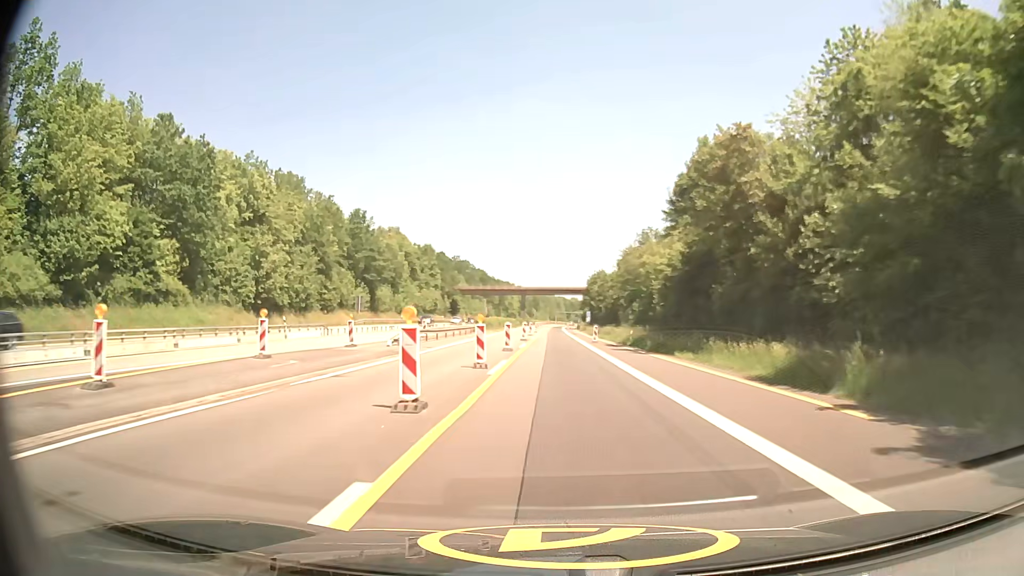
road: motorway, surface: asphalt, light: Day
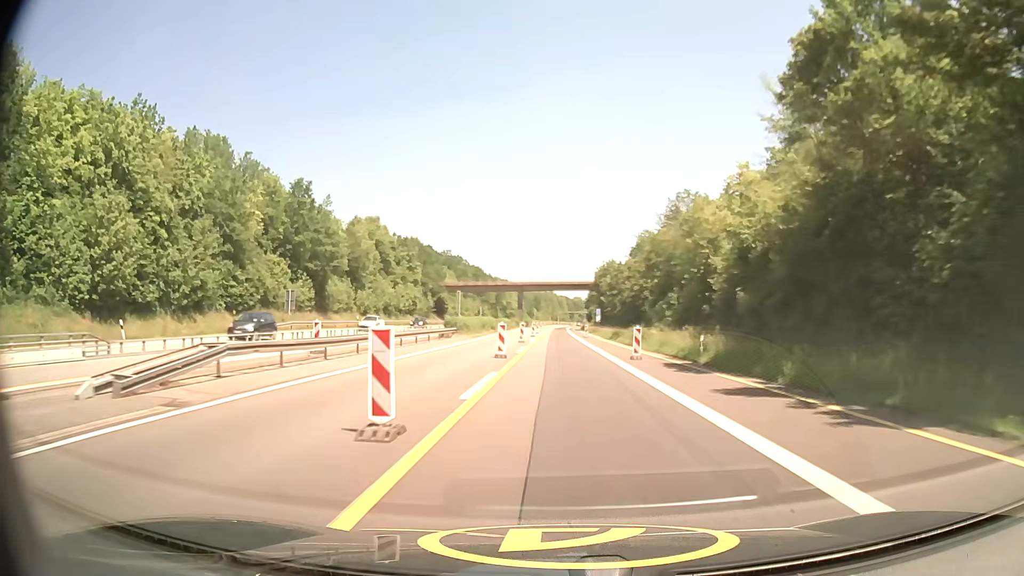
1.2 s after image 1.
(0.0, +23.9) m; 0°
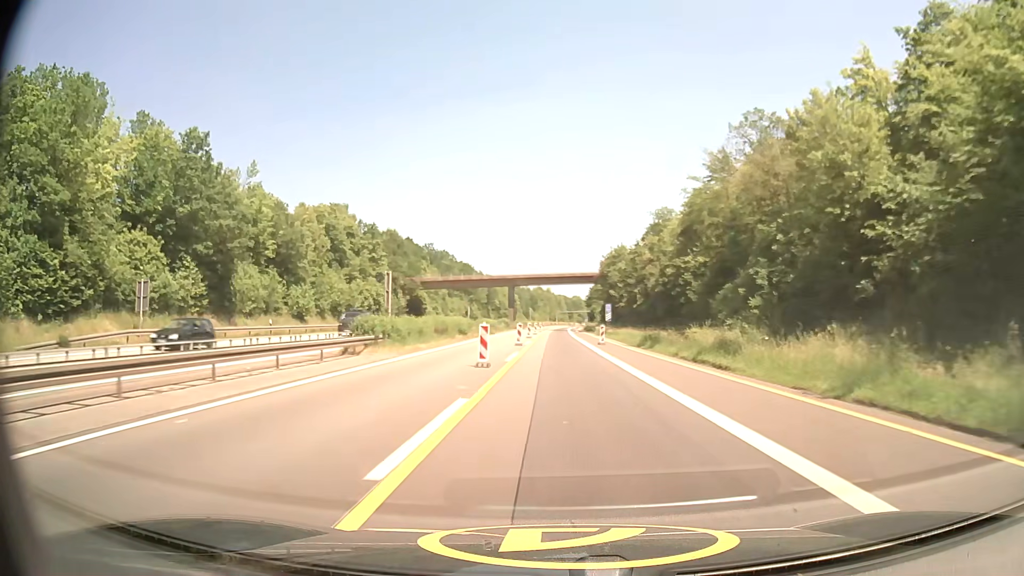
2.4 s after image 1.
(+0.1, +24.2) m; 0°
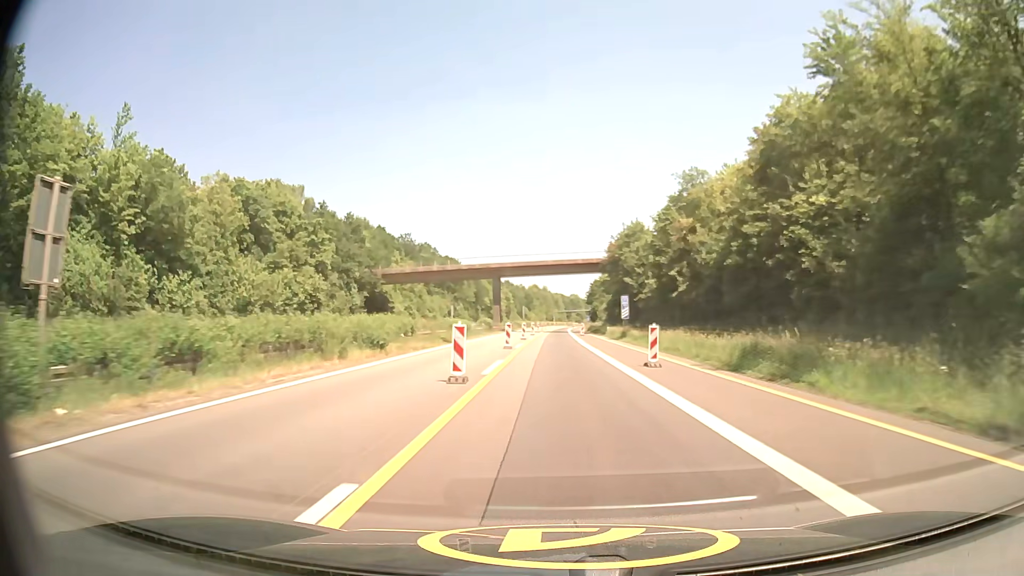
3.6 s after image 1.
(+0.1, +24.4) m; +1°
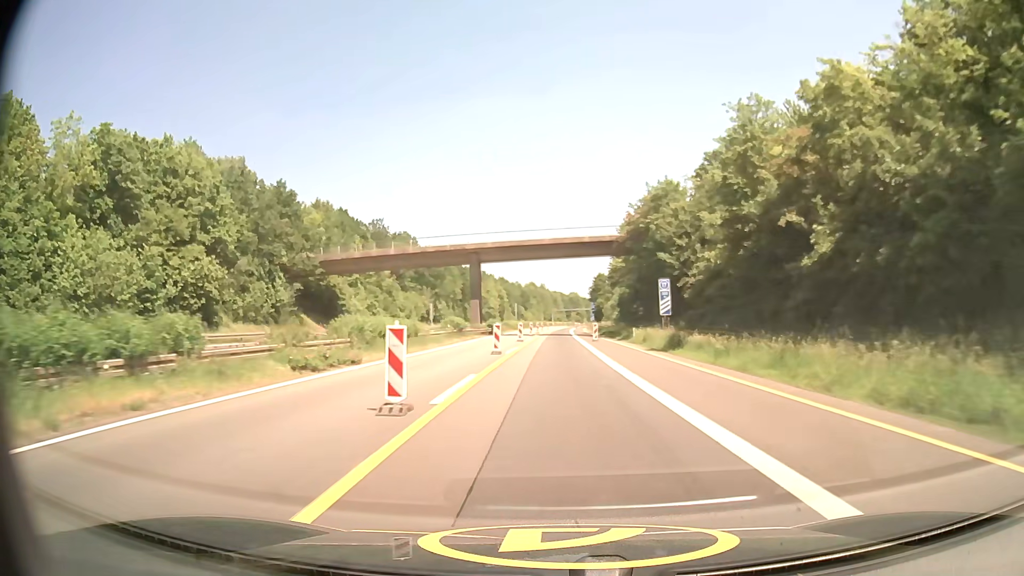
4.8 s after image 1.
(-0.1, +24.4) m; 0°
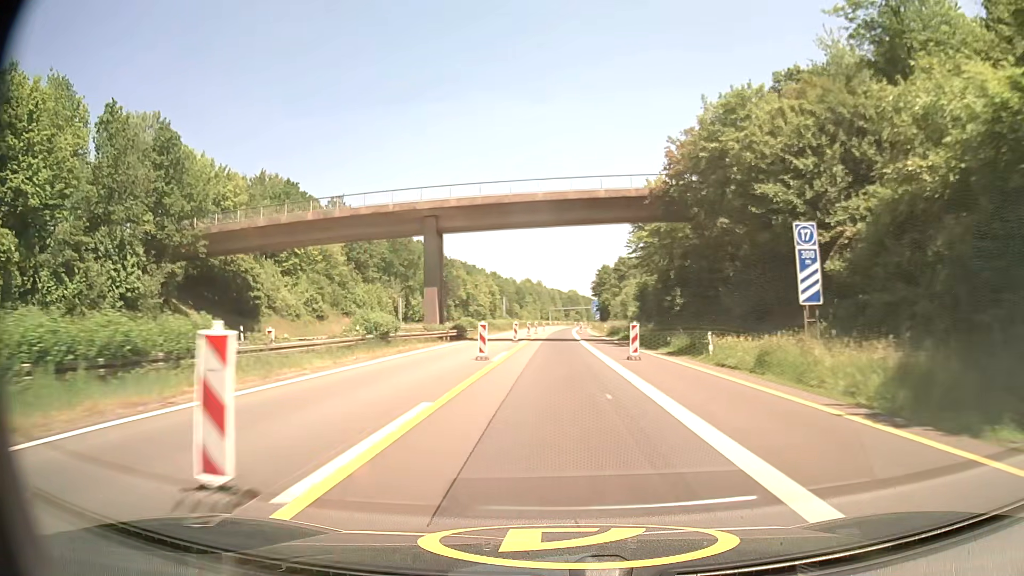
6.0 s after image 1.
(+0.1, +24.3) m; 0°
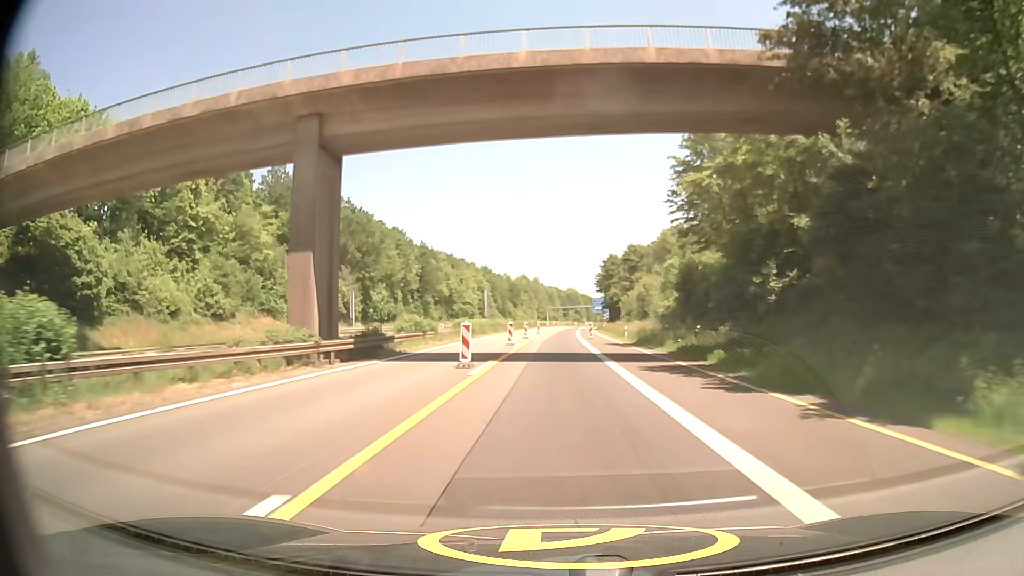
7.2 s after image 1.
(+0.1, +24.1) m; 0°
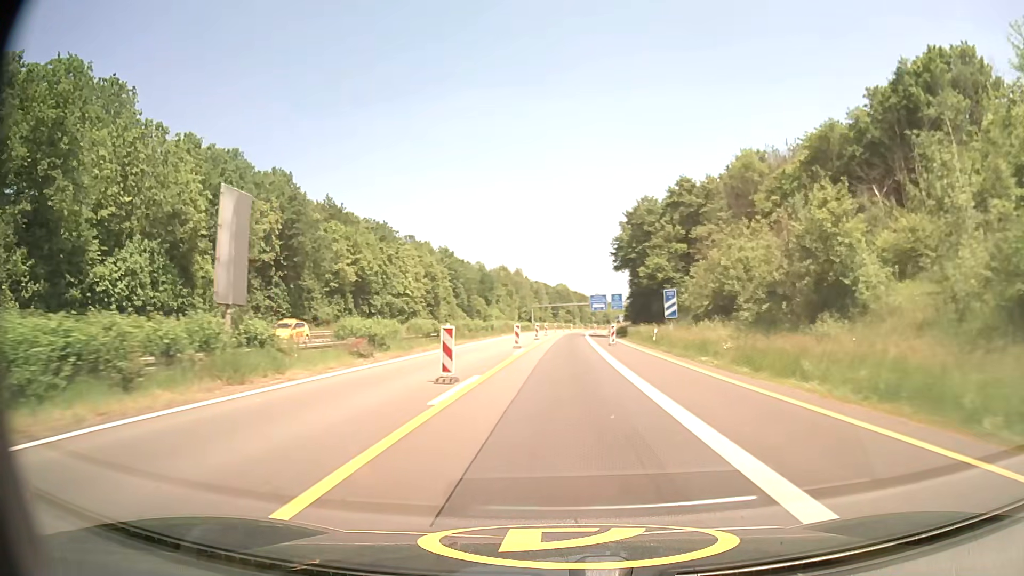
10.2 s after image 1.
(+0.6, +60.0) m; +1°
(0, +10) (0, +20) (0, +30) (0, +40) (+1, +50) (+1, +60) (+2, +70) (+2, +80) (+3, +90) (+3, +100) m
